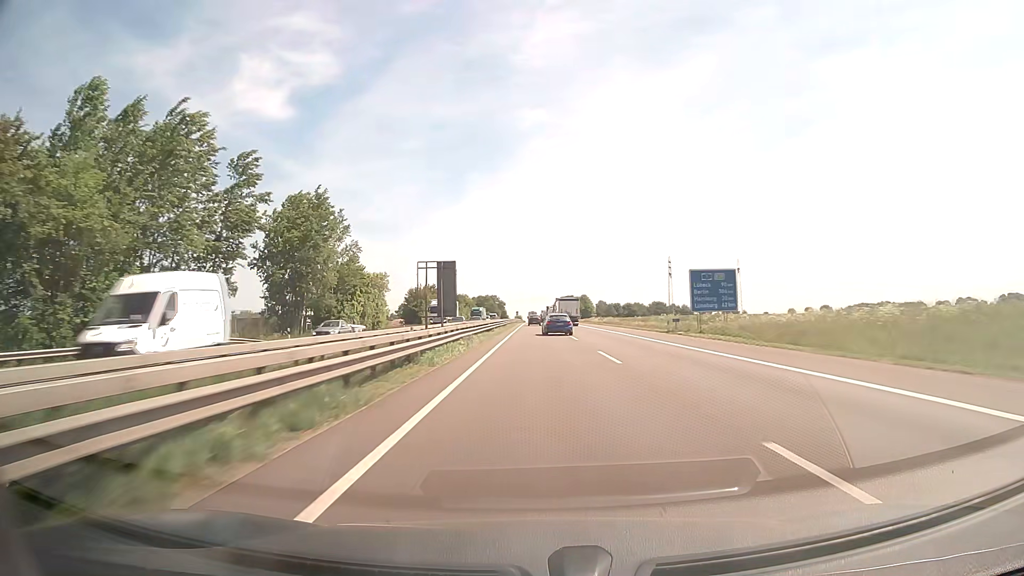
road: motorway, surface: asphalt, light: Day
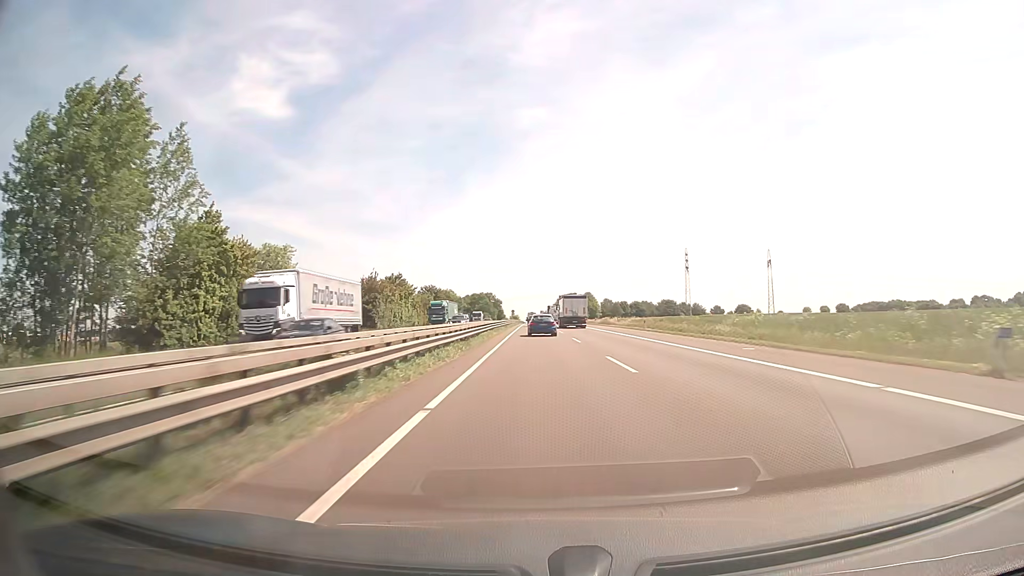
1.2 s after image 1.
(0.0, +38.5) m; 0°
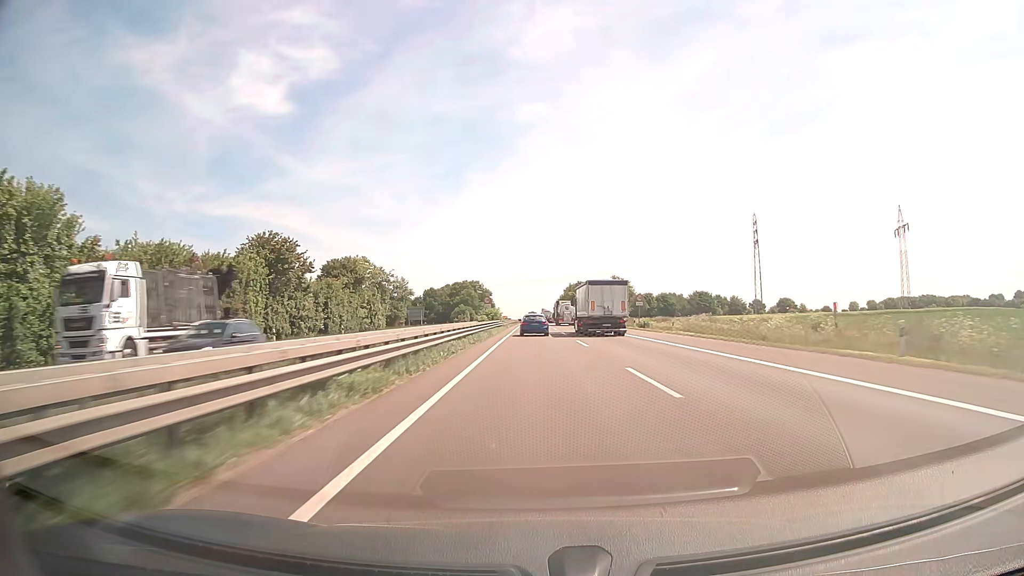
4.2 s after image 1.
(-0.1, +93.8) m; 0°
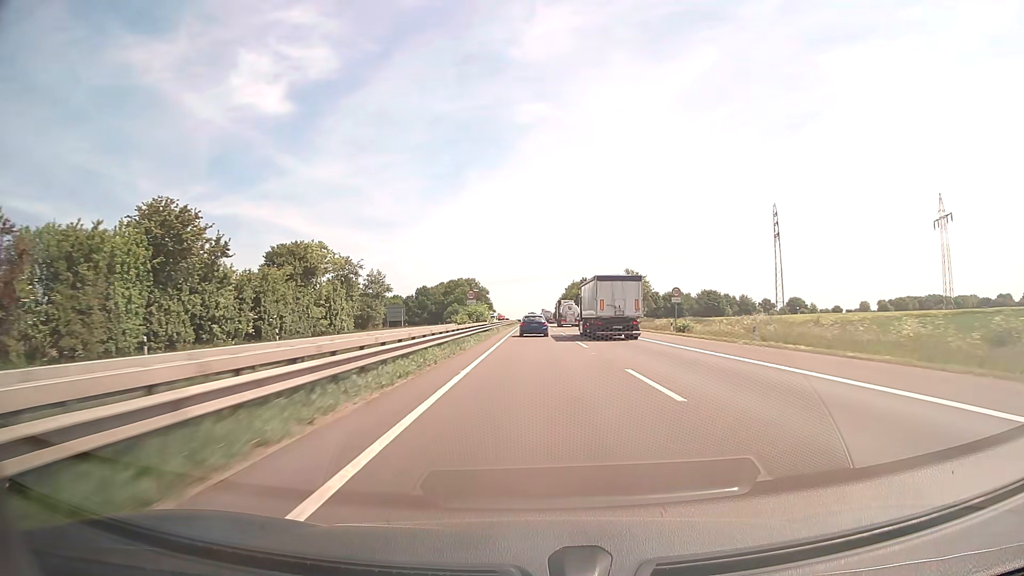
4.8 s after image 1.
(0.0, +18.3) m; 0°
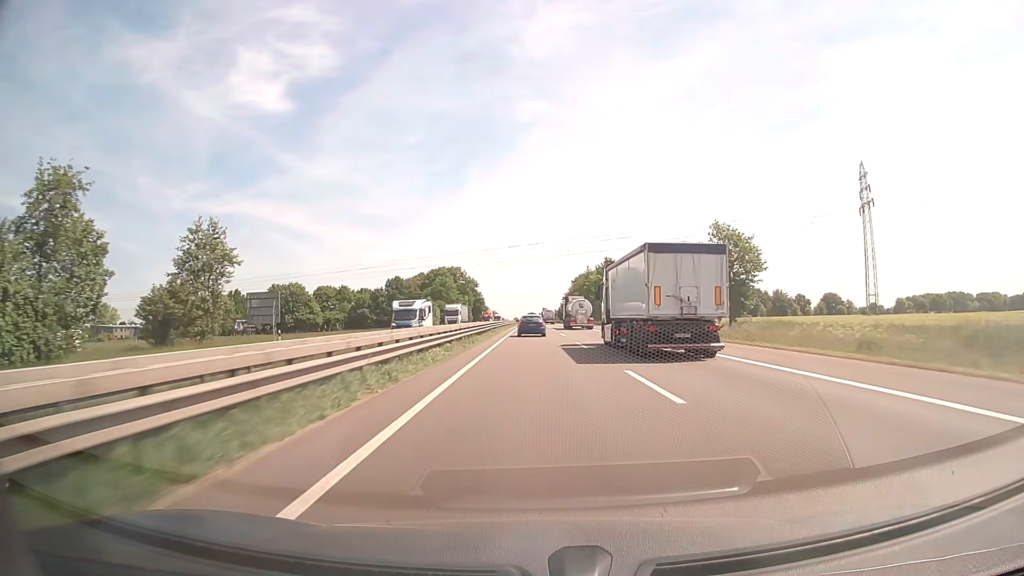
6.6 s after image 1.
(-0.1, +54.1) m; 0°
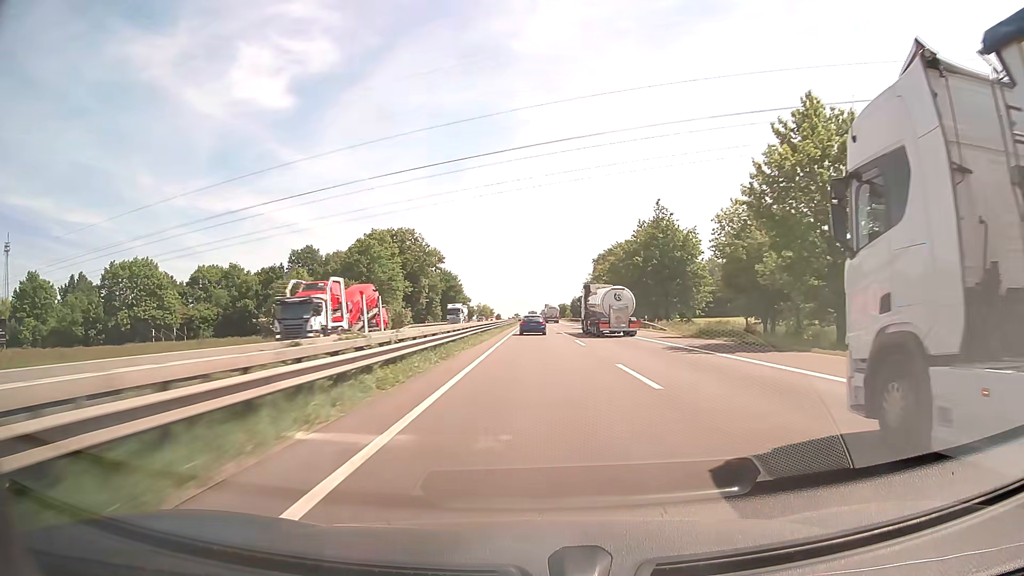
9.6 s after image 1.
(-0.2, +87.8) m; 0°
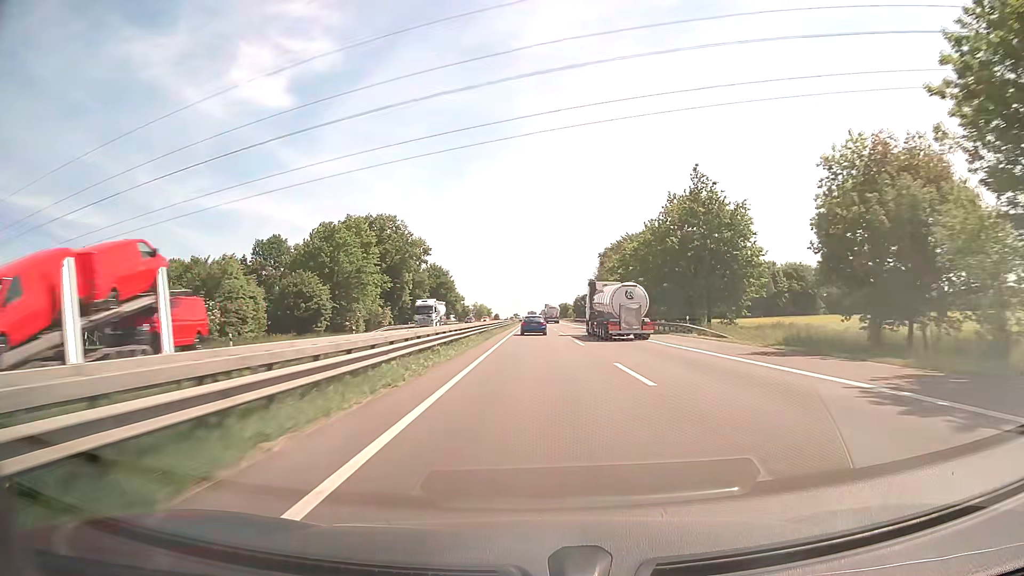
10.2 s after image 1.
(0.0, +17.3) m; 0°
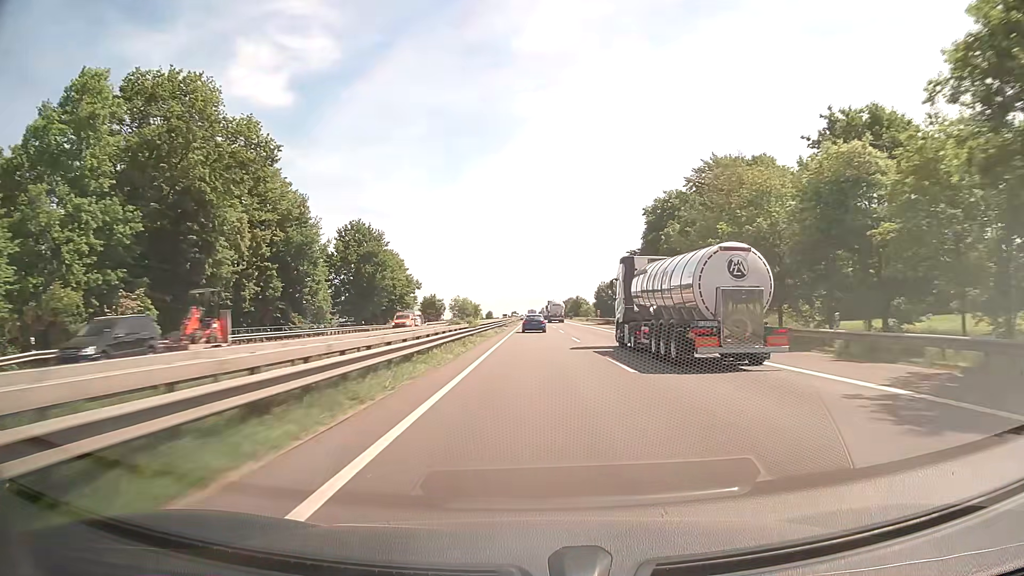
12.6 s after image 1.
(0.0, +69.1) m; 0°
(0, +10) (0, +20) (0, +30) (0, +40) (0, +50) (0, +60) (0, +70) (0, +80) (0, +90) (0, +100) m
